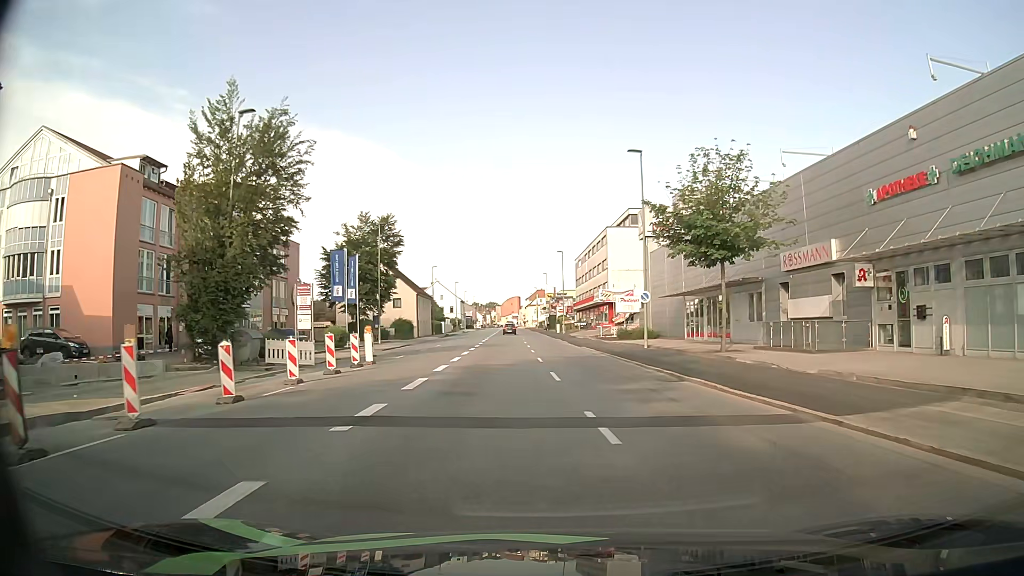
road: tertiary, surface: asphalt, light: Day
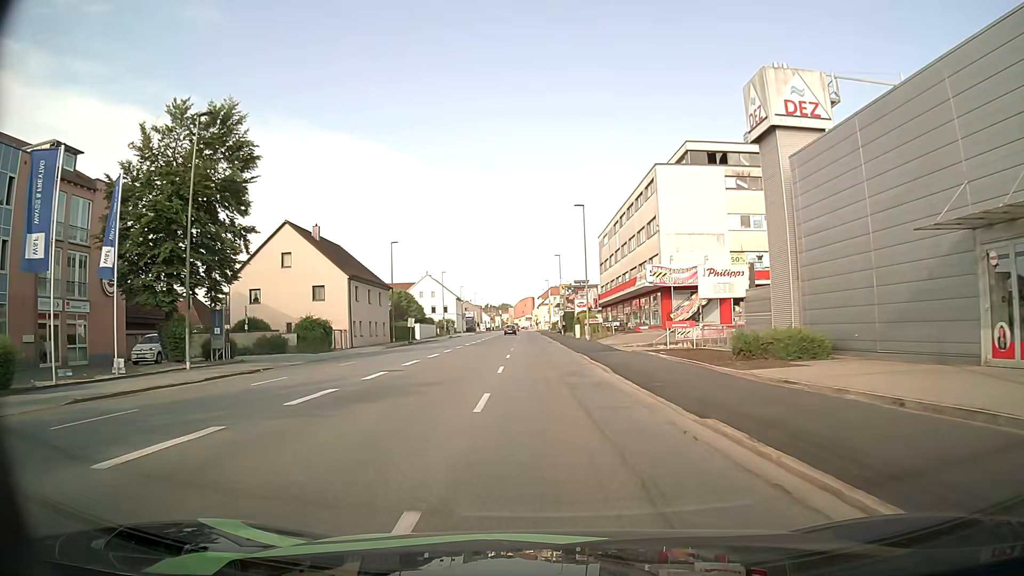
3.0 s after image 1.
(+0.1, +33.4) m; -1°
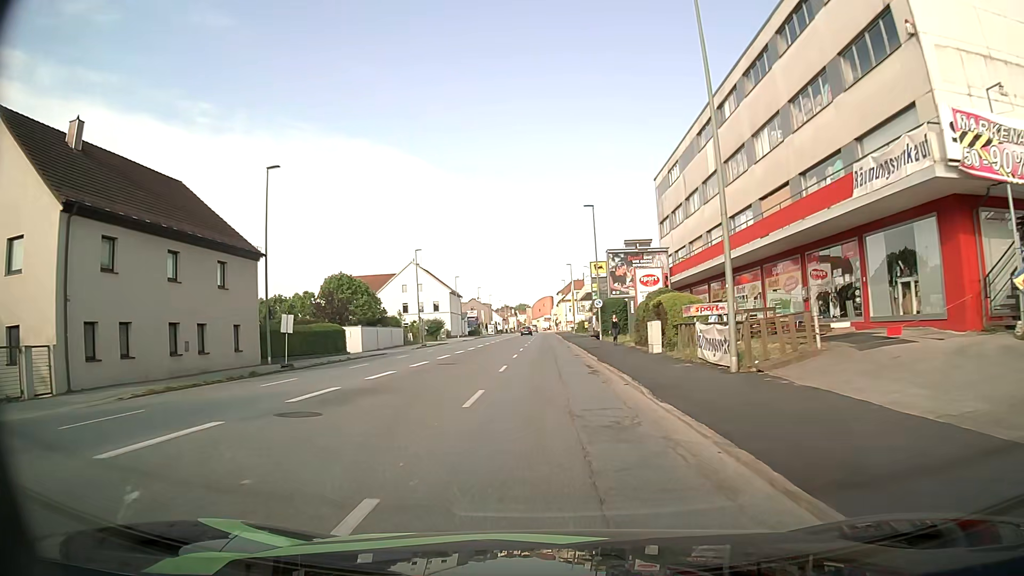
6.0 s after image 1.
(-0.7, +35.8) m; -2°
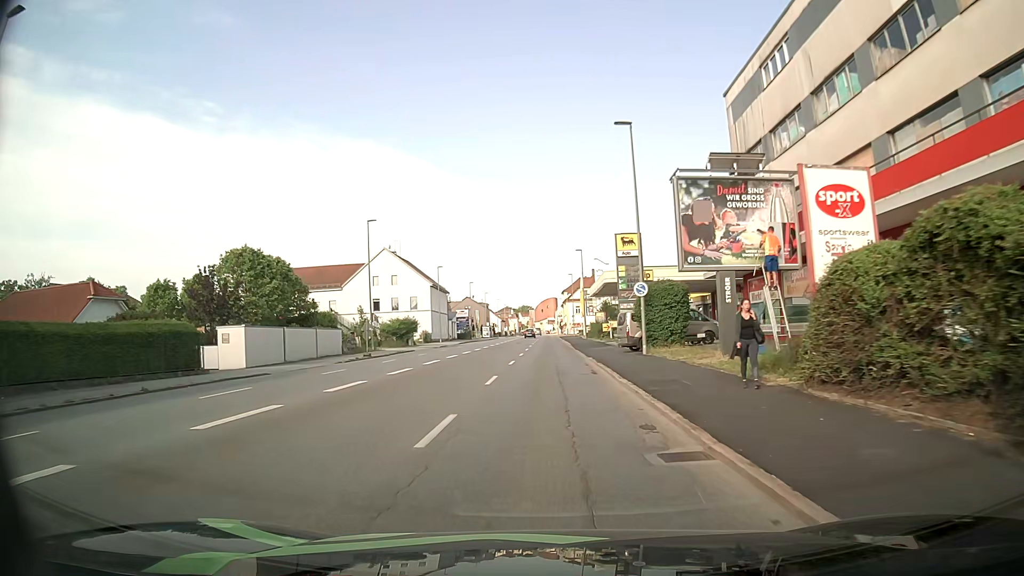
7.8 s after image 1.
(-0.1, +21.8) m; 0°
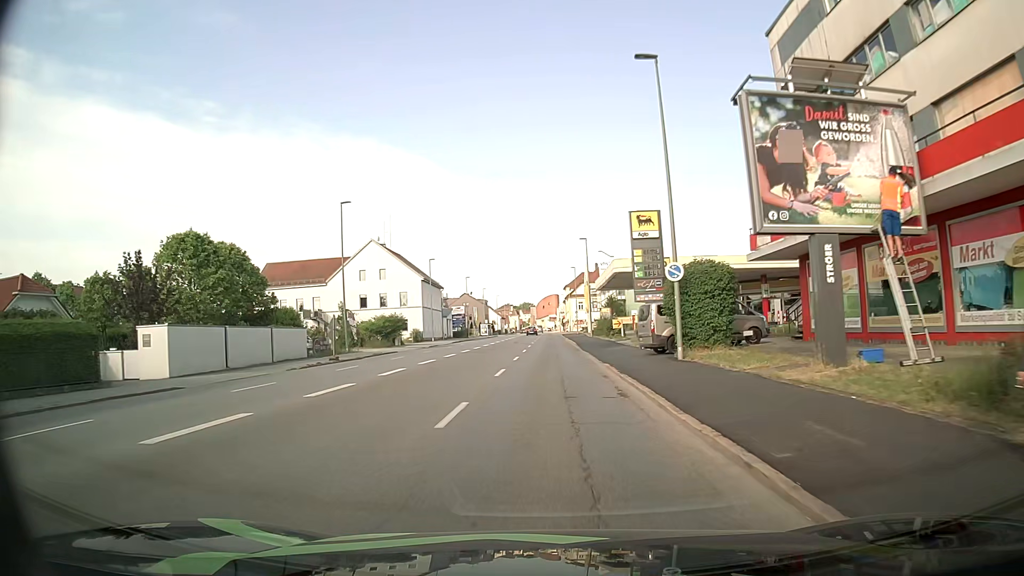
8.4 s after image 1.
(0.0, +7.4) m; 0°
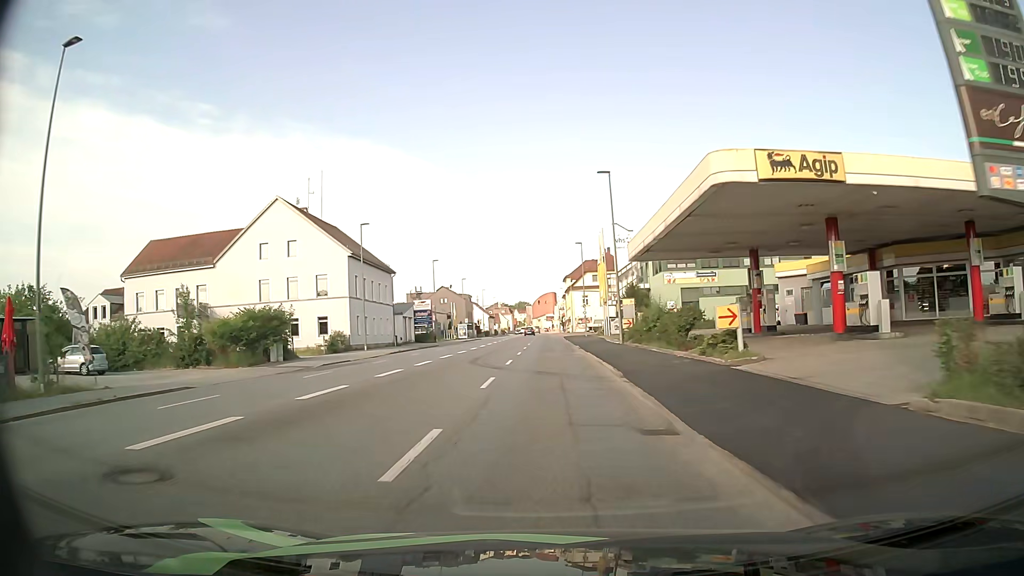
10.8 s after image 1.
(+0.2, +30.6) m; +1°
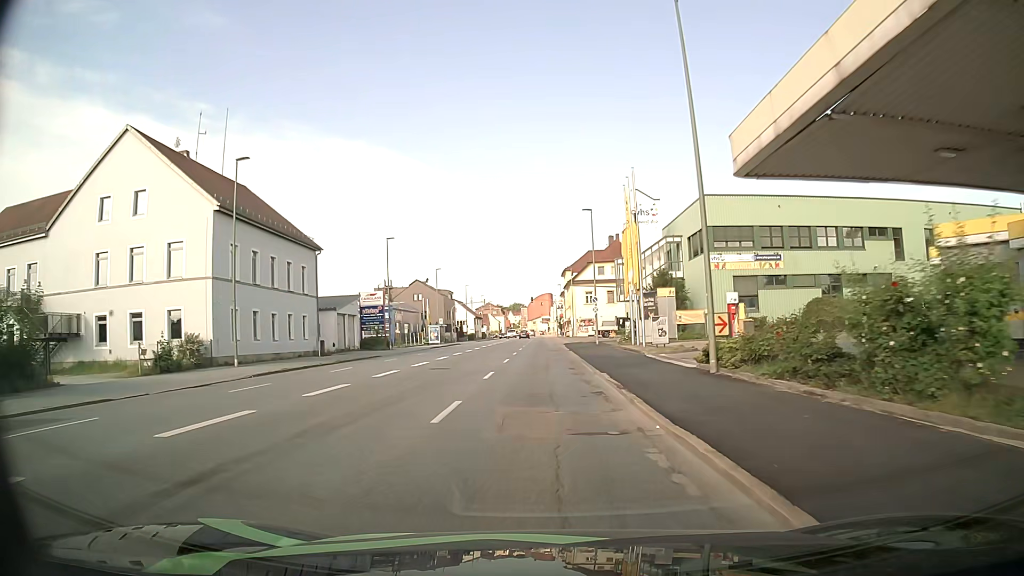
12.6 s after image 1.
(+0.1, +23.0) m; 0°
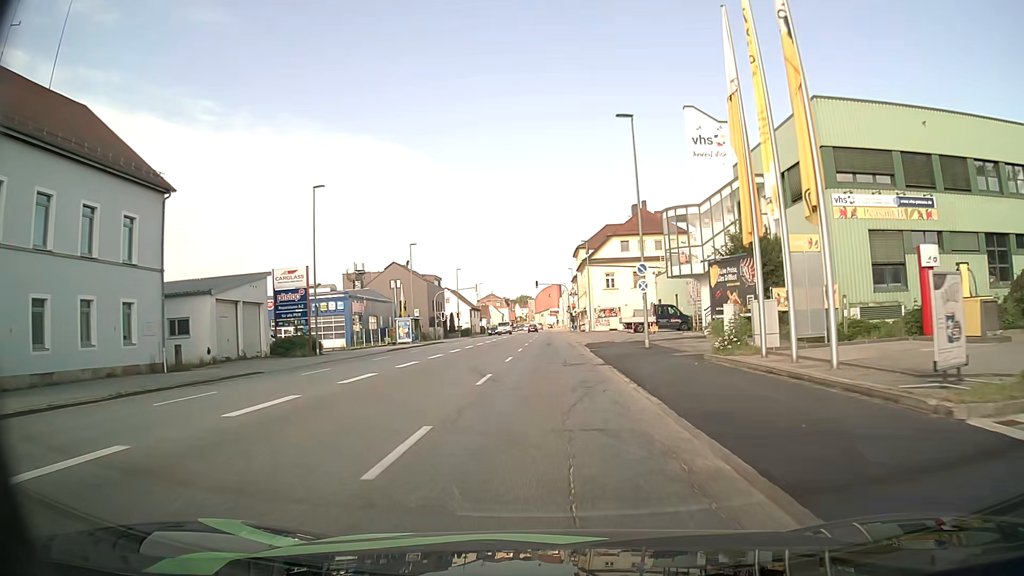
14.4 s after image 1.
(-0.2, +22.2) m; 0°
(0, +10) (0, +20) (0, +30) (0, +40) (0, +50) (0, +60) (0, +70) (0, +80) (0, +90) (-1, +100) m
